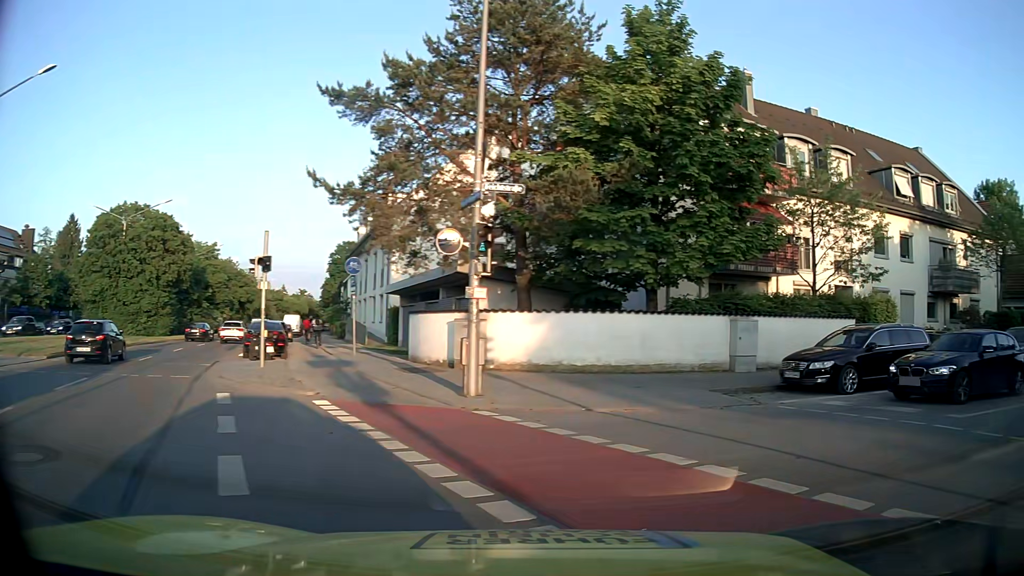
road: secondary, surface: asphalt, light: Day
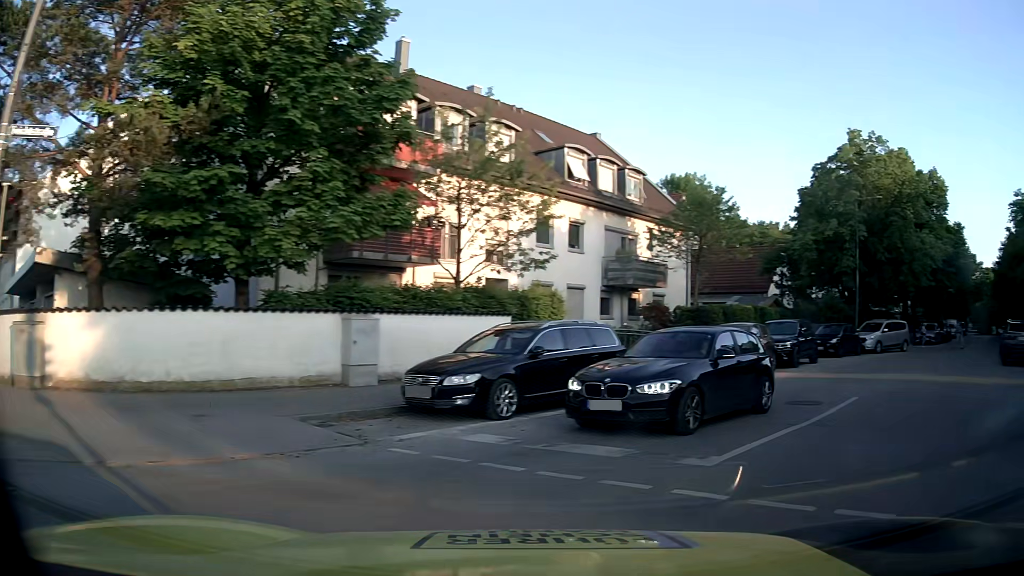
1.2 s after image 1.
(+1.1, +4.2) m; +28°
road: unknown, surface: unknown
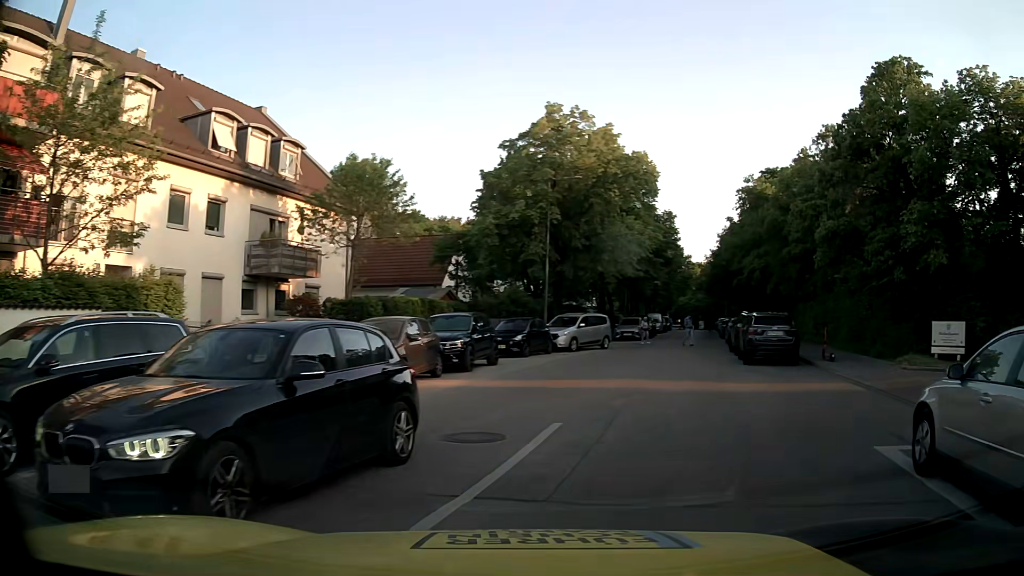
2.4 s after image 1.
(+1.3, +4.4) m; +29°
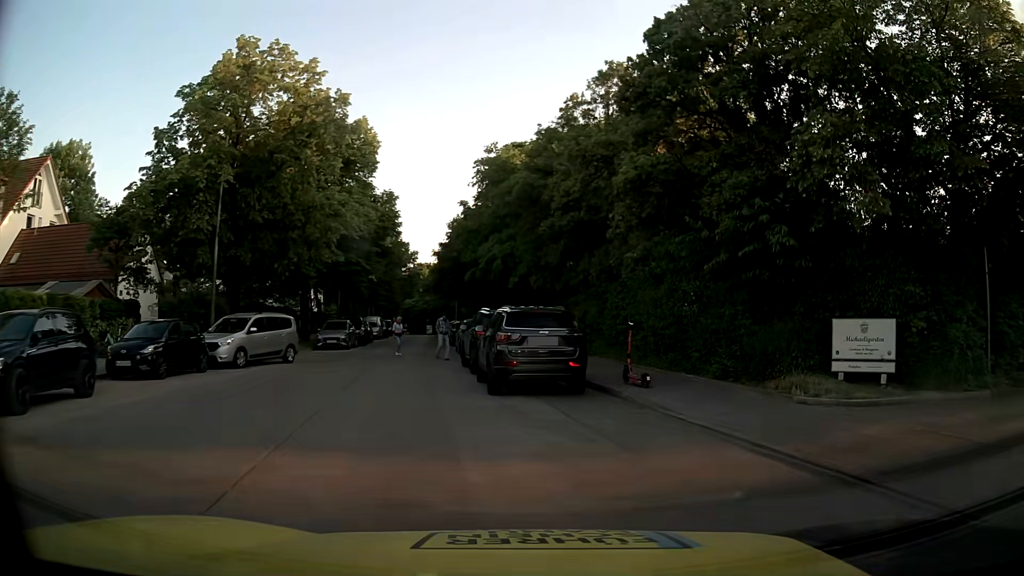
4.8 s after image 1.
(+1.8, +8.6) m; +22°
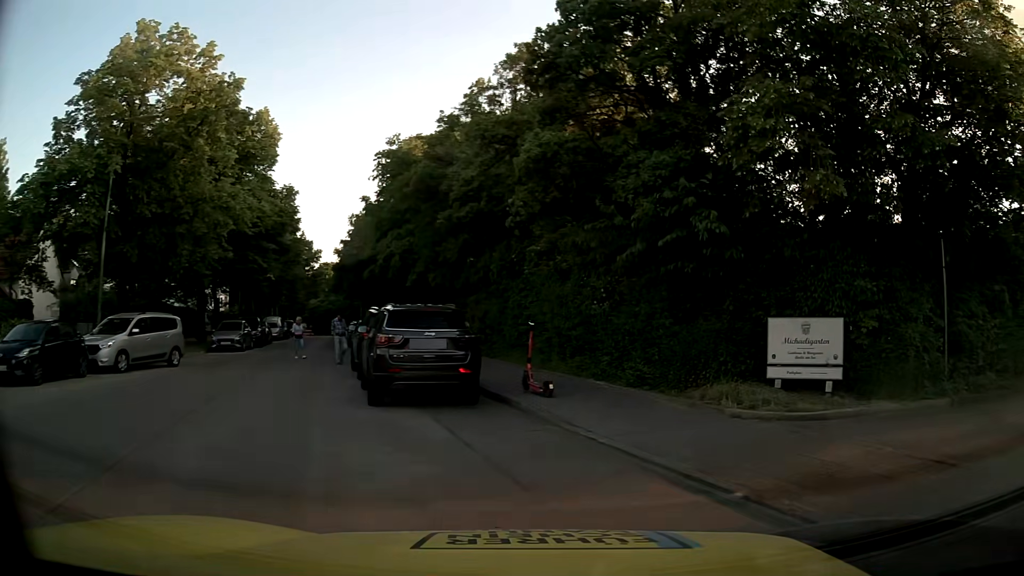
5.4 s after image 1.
(+0.1, +1.6) m; +8°
